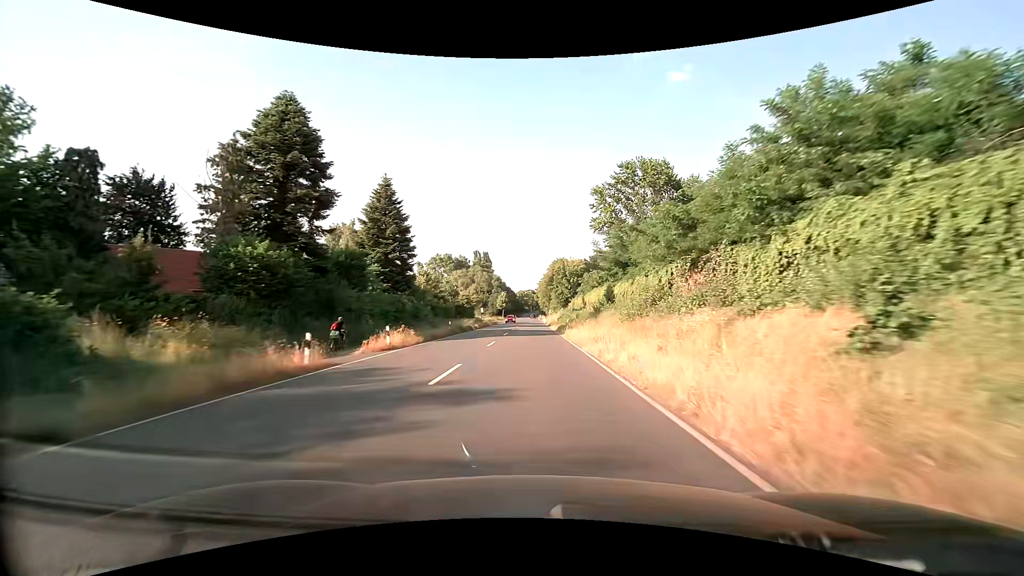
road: primary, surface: asphalt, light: Day
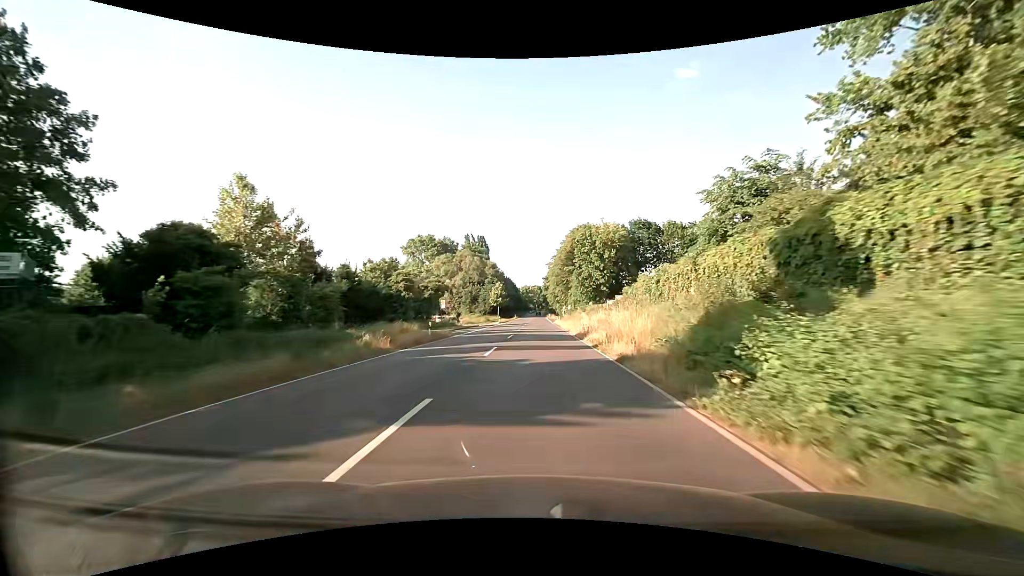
(-0.4, +53.9) m; -1°
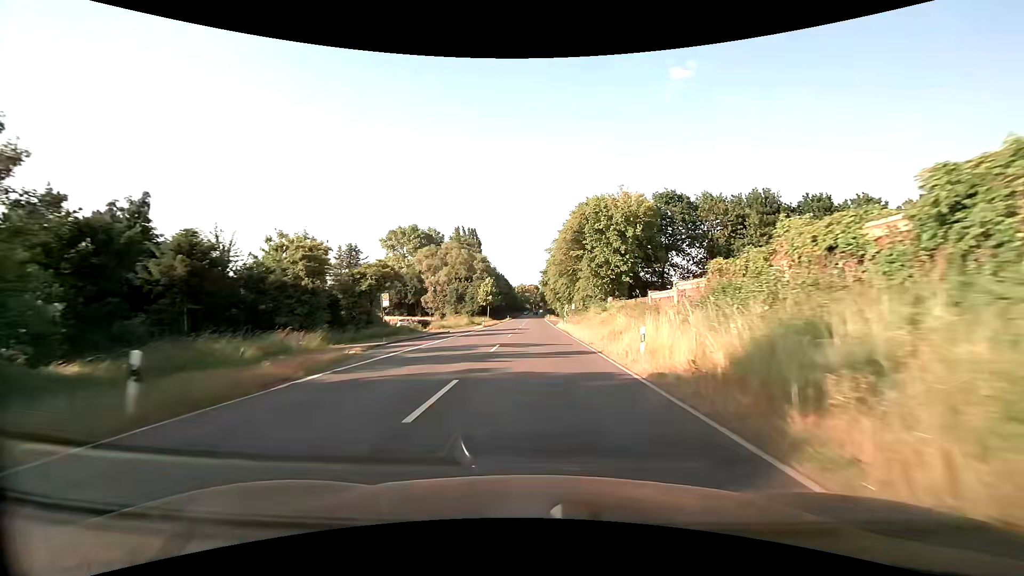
(+0.1, +21.6) m; +1°
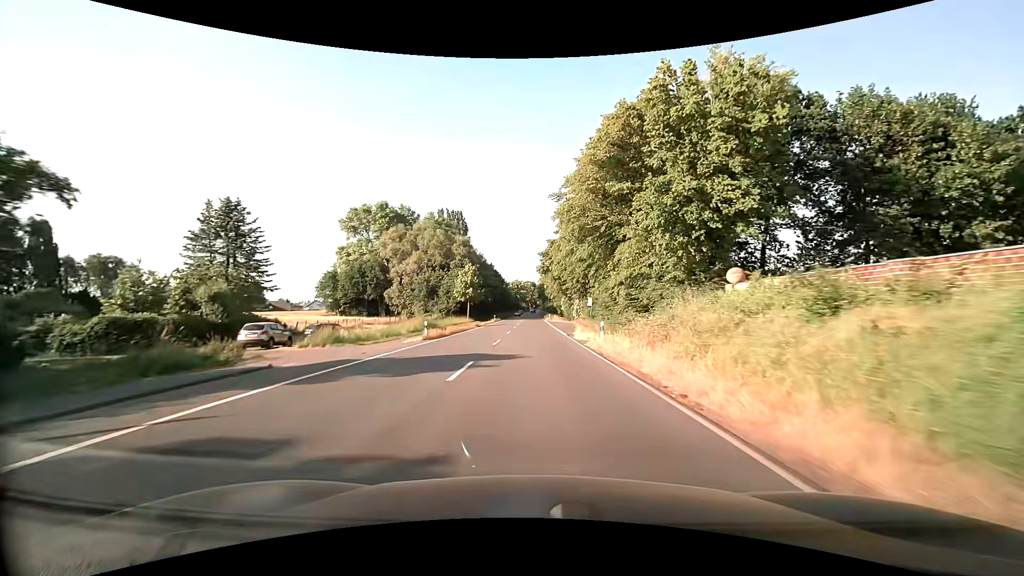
(-0.1, +32.3) m; 0°
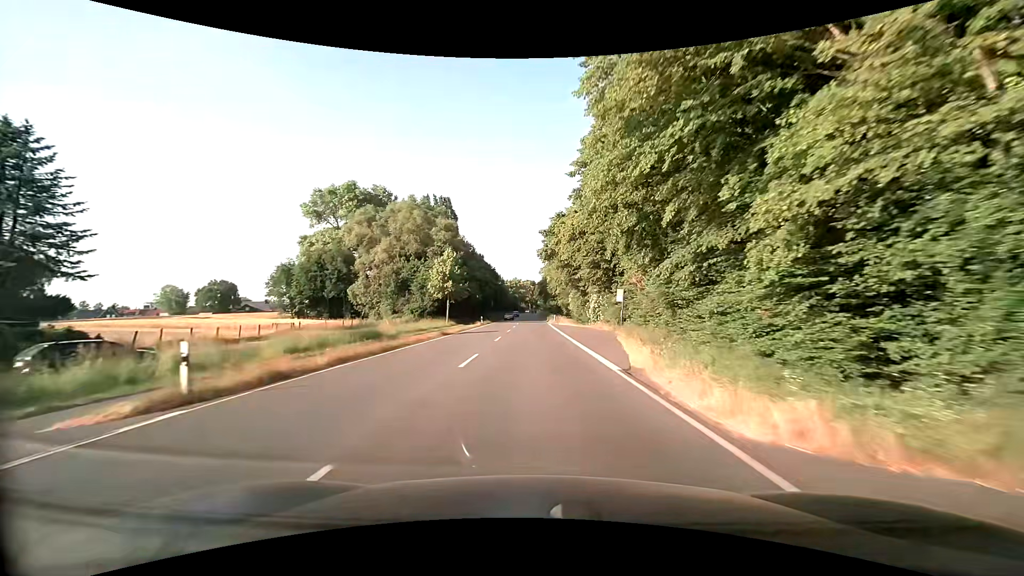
(0.0, +21.6) m; 0°
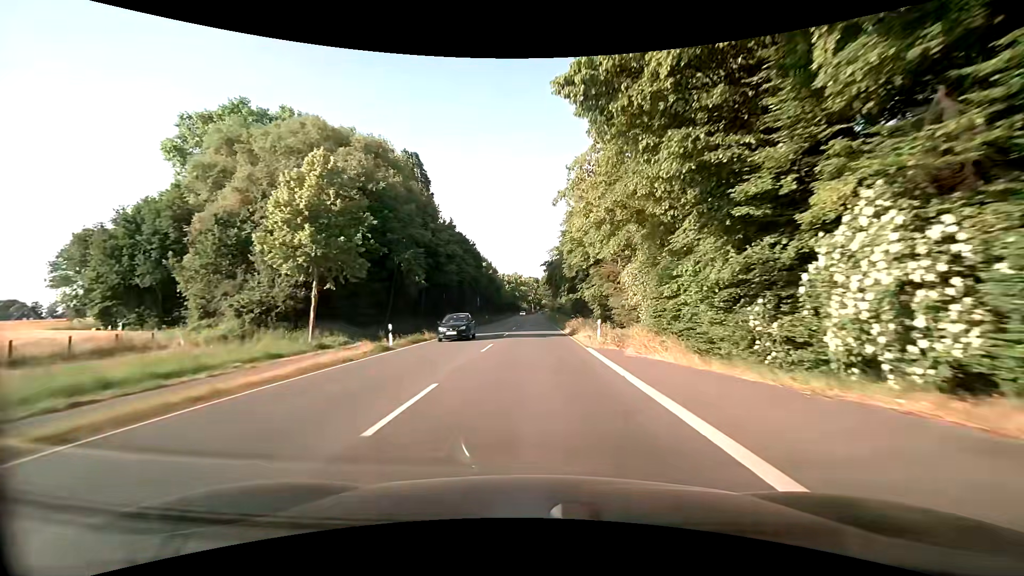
(-0.2, +43.1) m; 0°
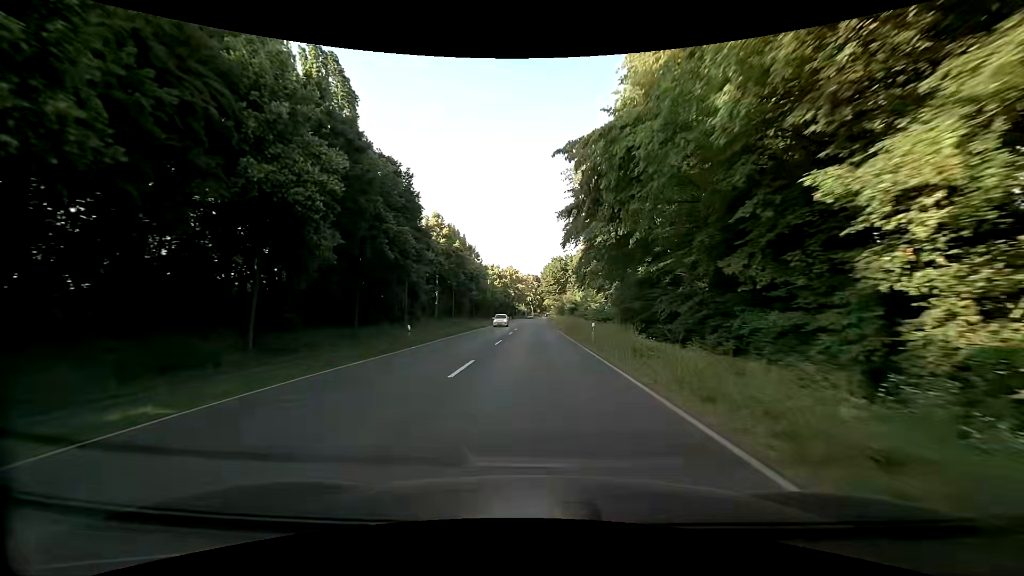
(0.0, +42.9) m; 0°
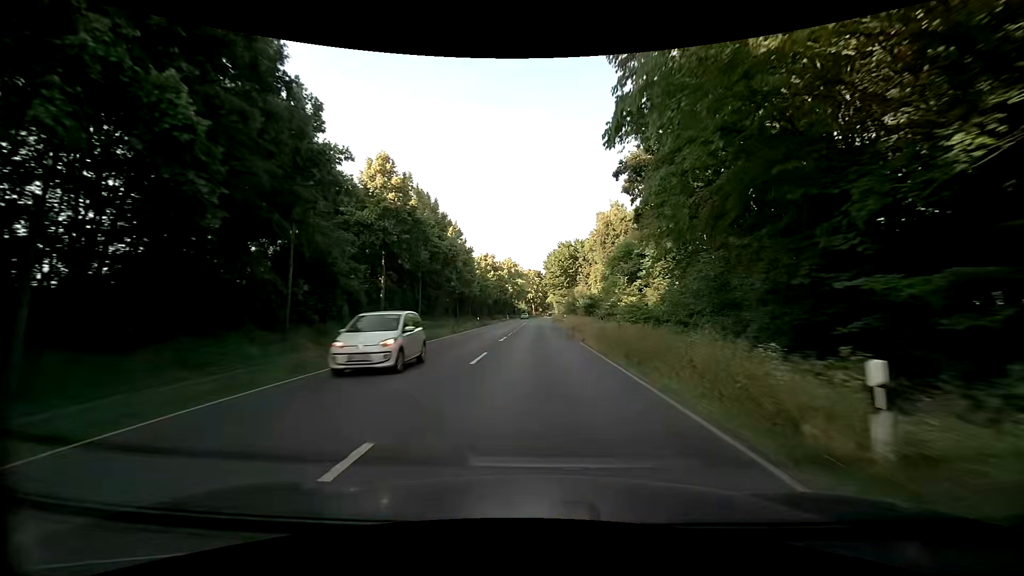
(0.0, +21.4) m; +1°
(0, +10) (0, +20) (0, +30) (0, +40) (0, +50) (0, +60) (0, +70) (0, +80) (0, +90) (0, +100) m
